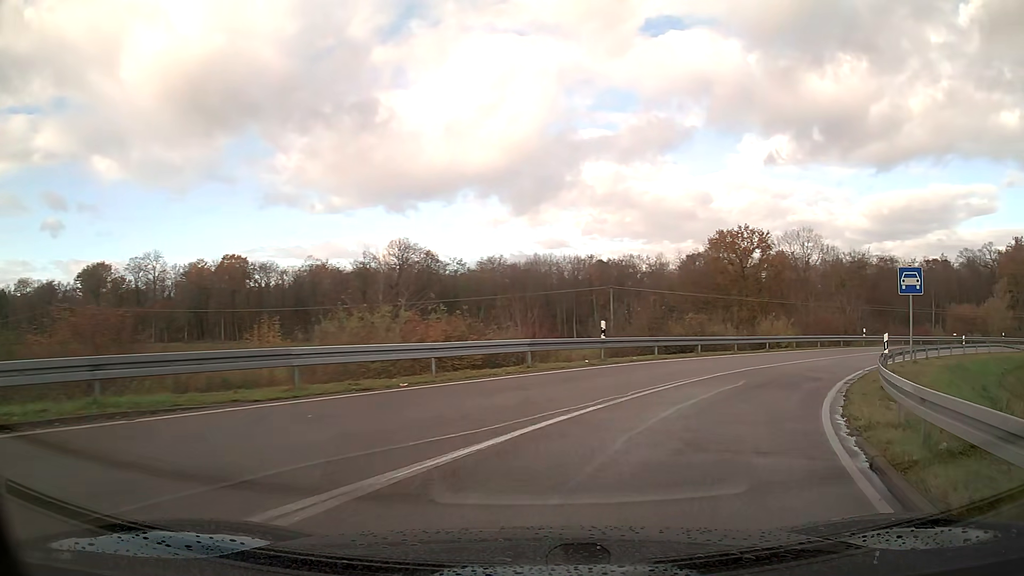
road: trunk_link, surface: asphalt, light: Day
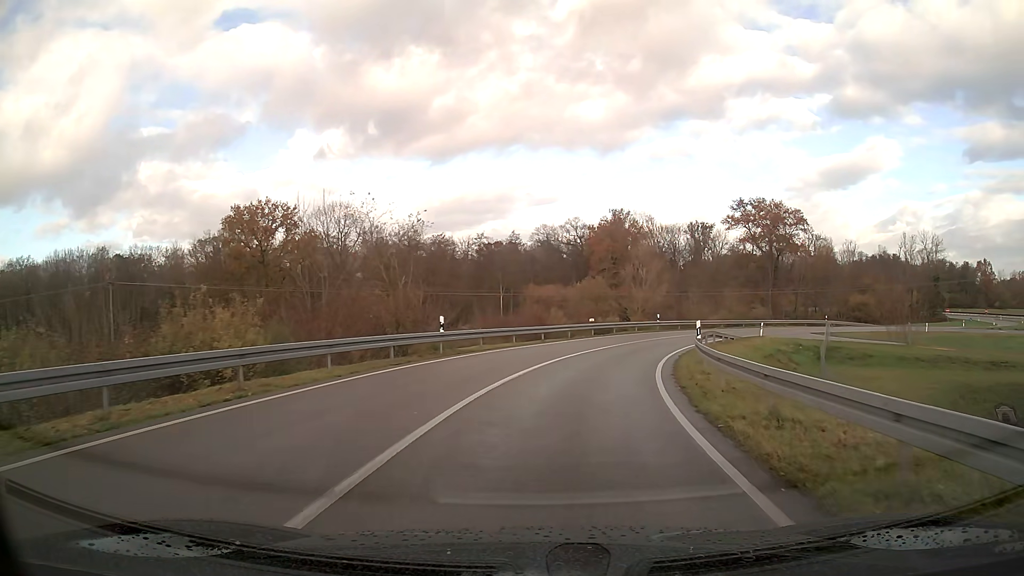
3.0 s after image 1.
(+10.1, +25.3) m; +35°
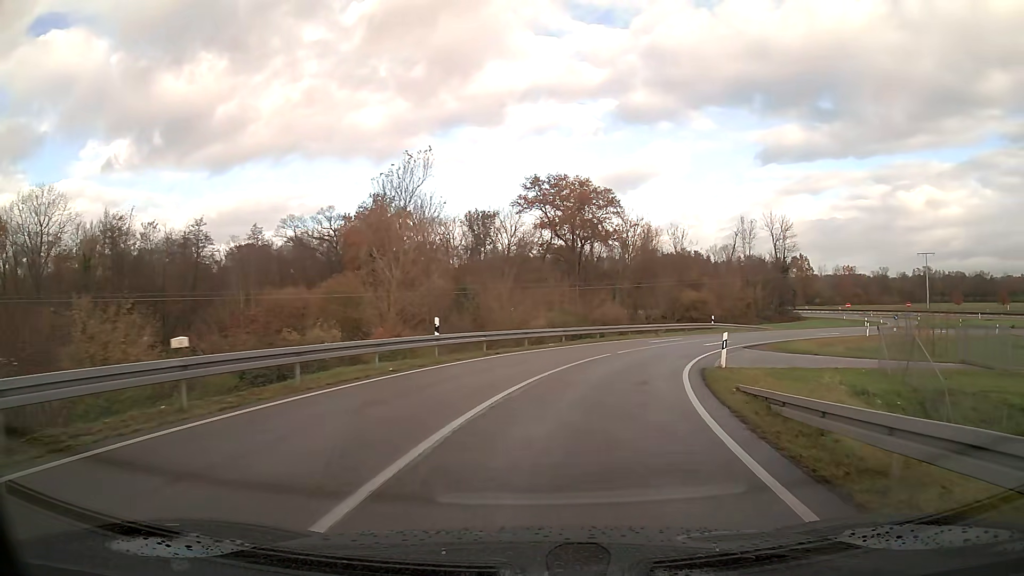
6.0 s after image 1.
(+5.4, +31.6) m; +20°
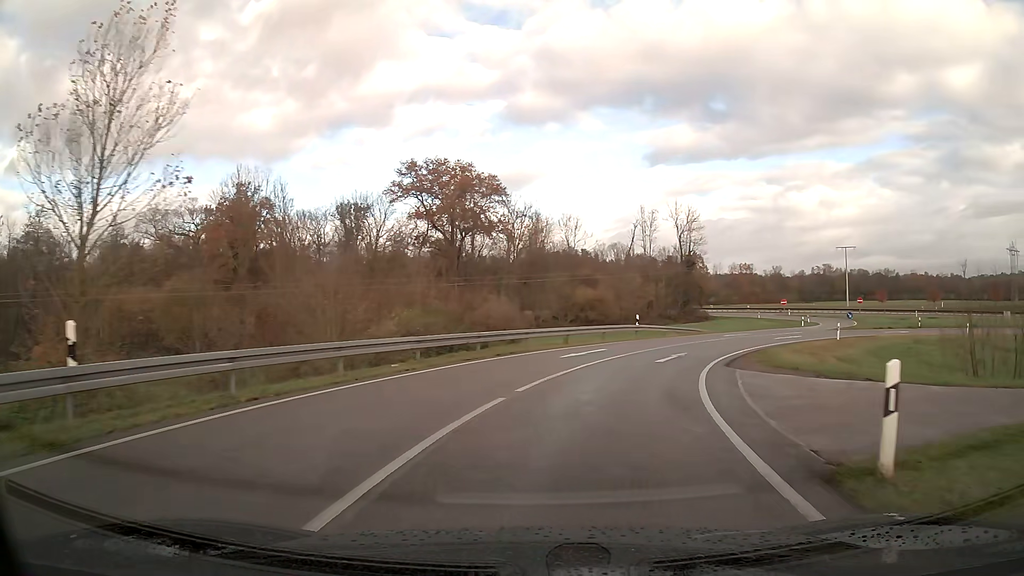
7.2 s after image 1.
(+1.2, +13.4) m; +10°
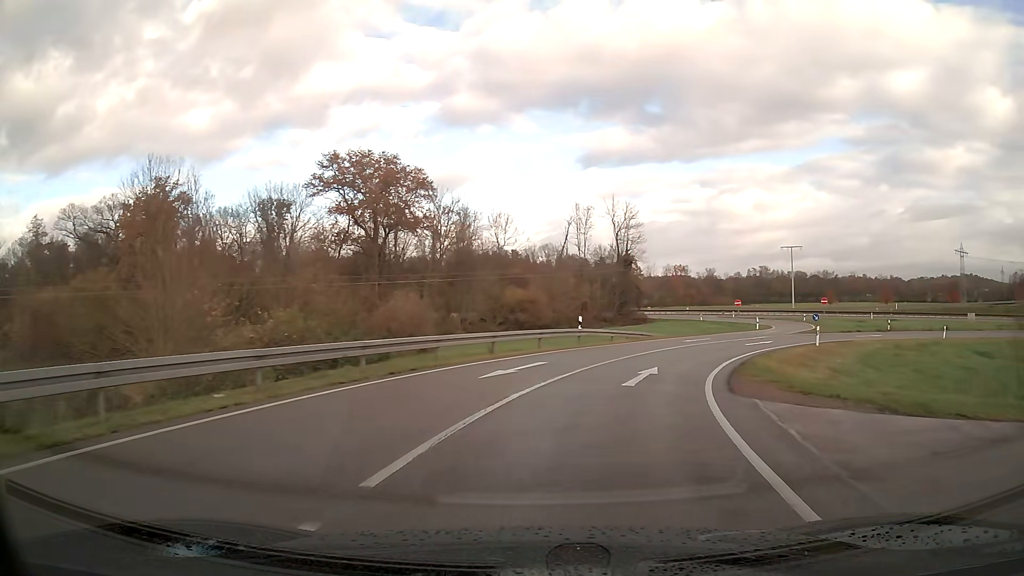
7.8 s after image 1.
(+0.3, +6.7) m; +6°
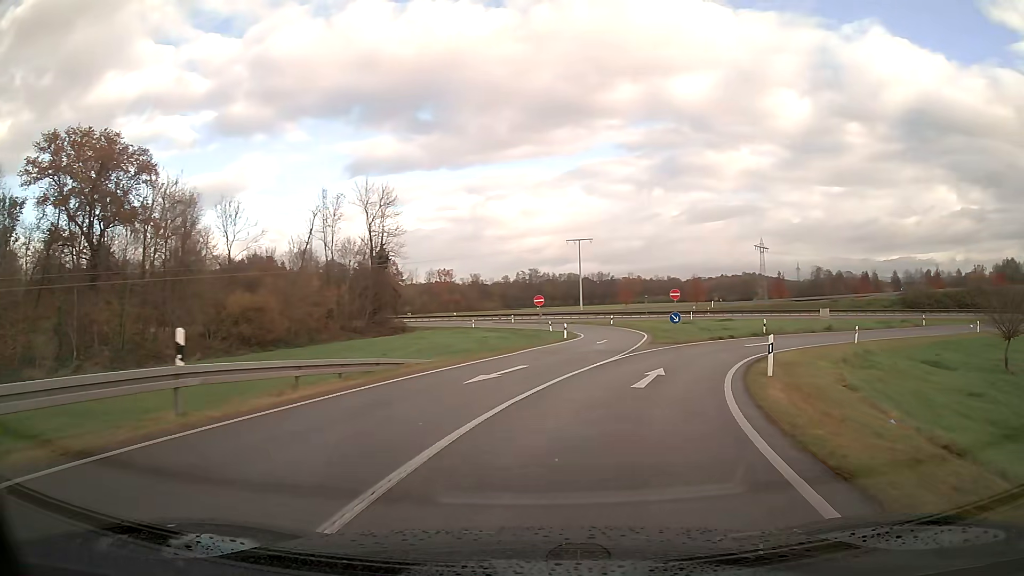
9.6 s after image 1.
(+3.5, +19.7) m; +20°
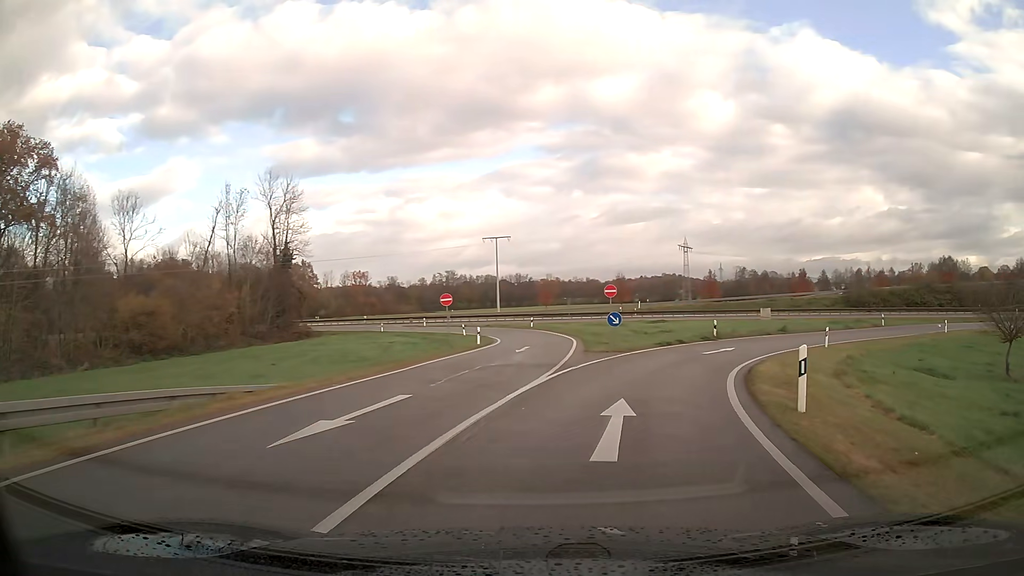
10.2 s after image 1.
(+0.4, +6.6) m; +7°
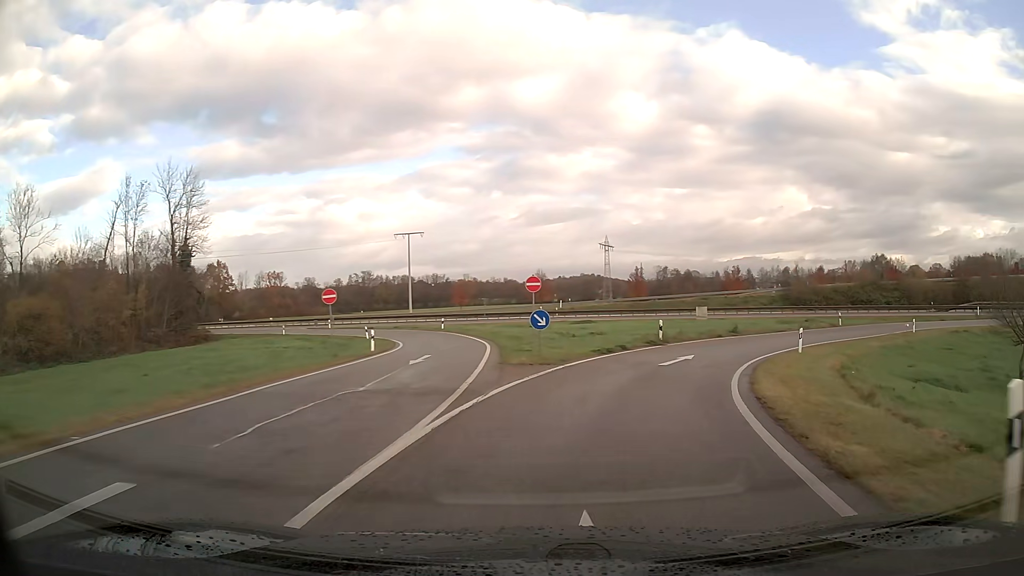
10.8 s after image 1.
(+0.4, +6.6) m; +7°
